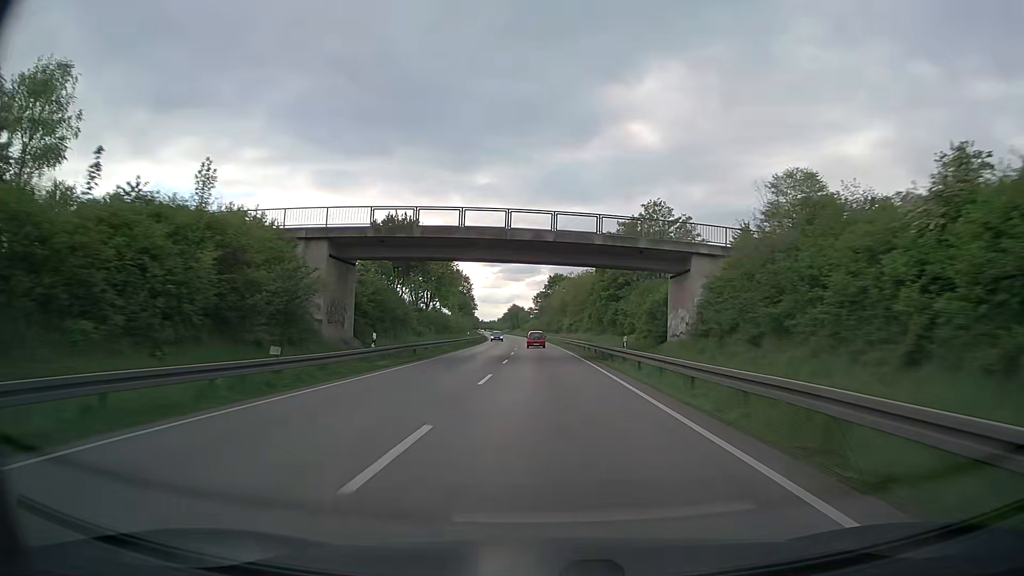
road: trunk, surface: asphalt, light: Day
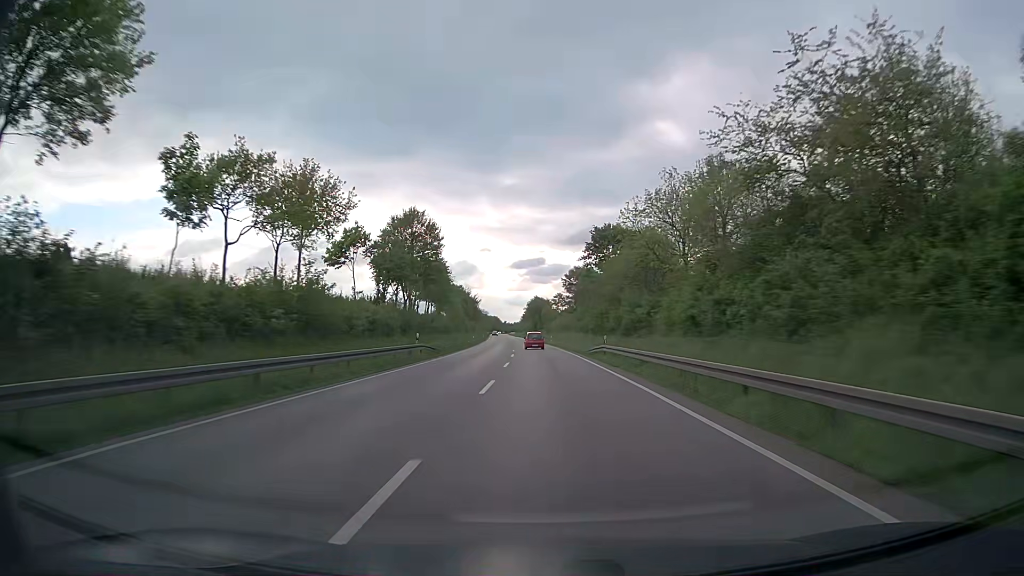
(-1.4, +74.7) m; -2°
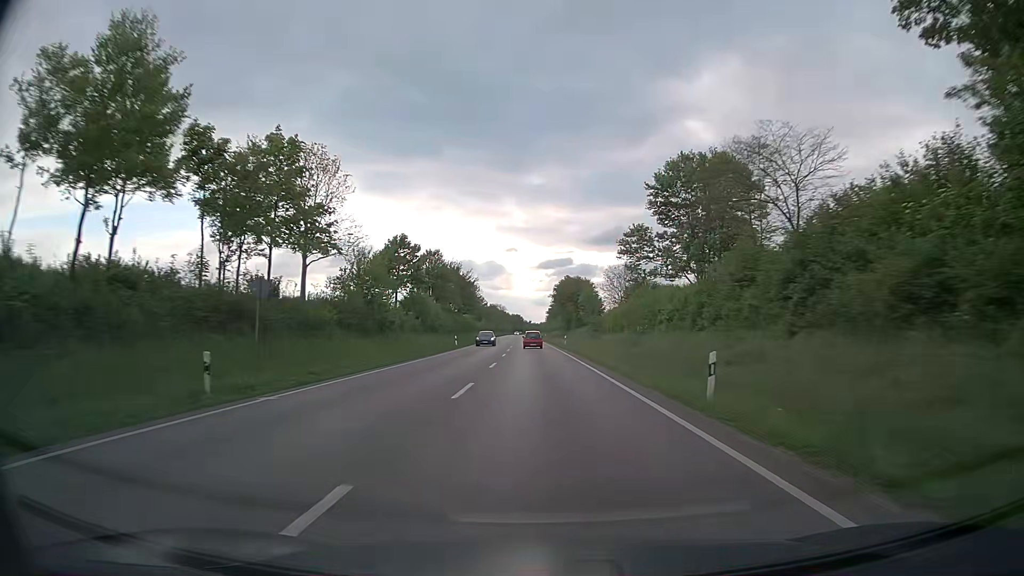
(-1.6, +73.4) m; -2°
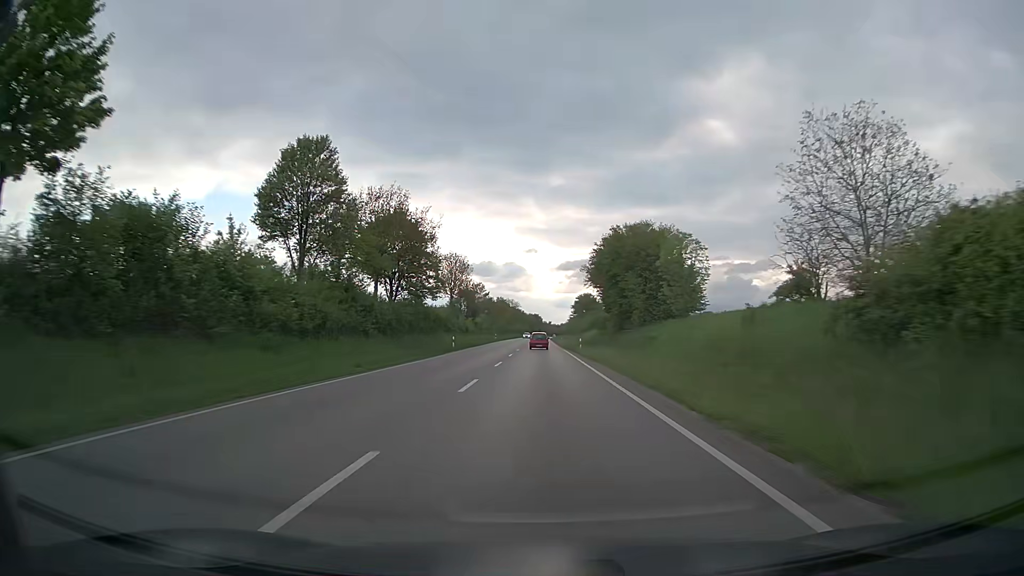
(-1.0, +58.6) m; -2°
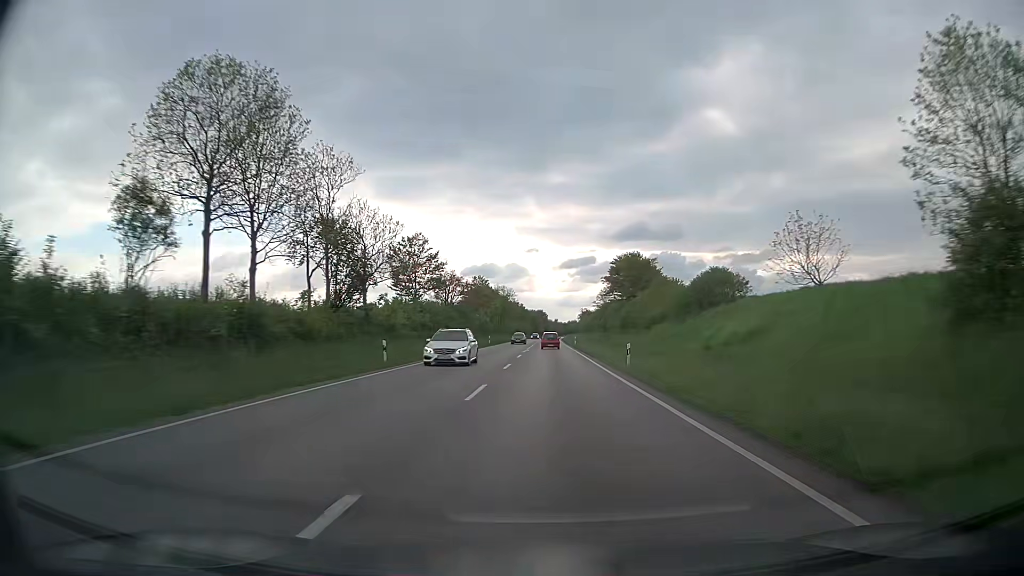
(-0.7, +74.3) m; 0°
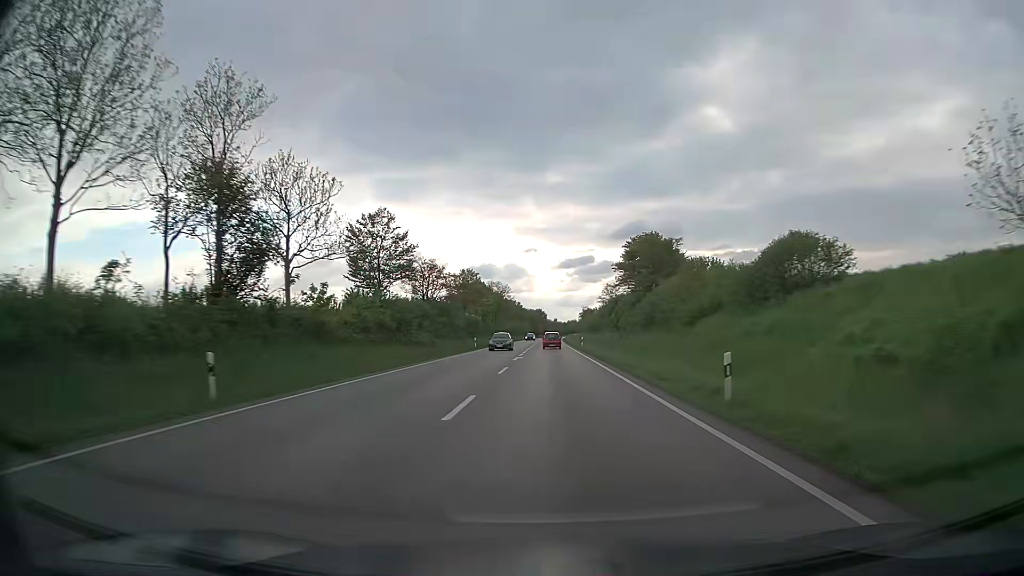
(0.0, +15.0) m; 0°
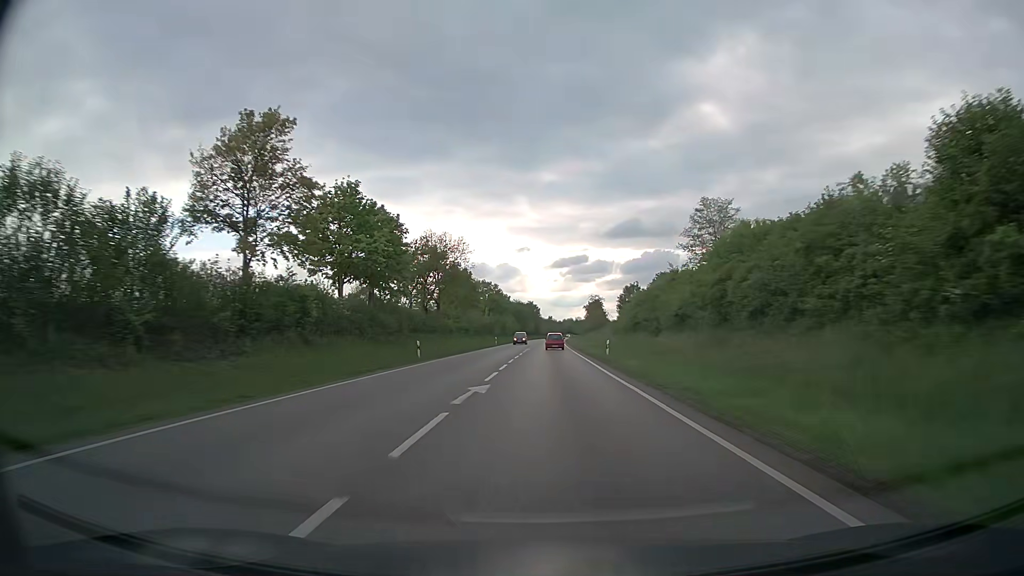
(+0.3, +75.3) m; +1°
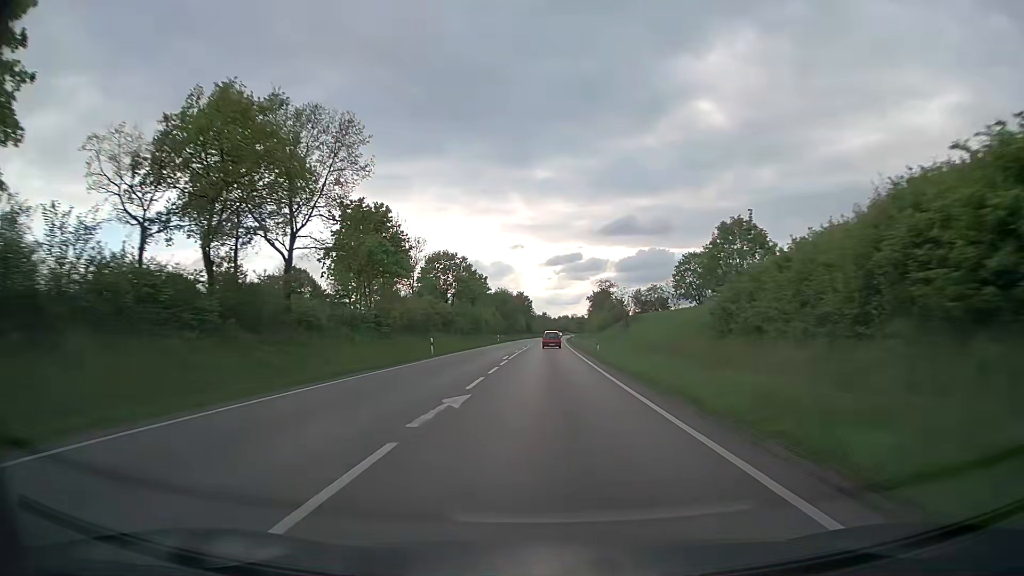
(+0.2, +45.2) m; 0°
(0, +10) (0, +20) (0, +30) (0, +40) (0, +50) (0, +60) (0, +70) (+1, +80) (+1, +90) (+1, +100) m
